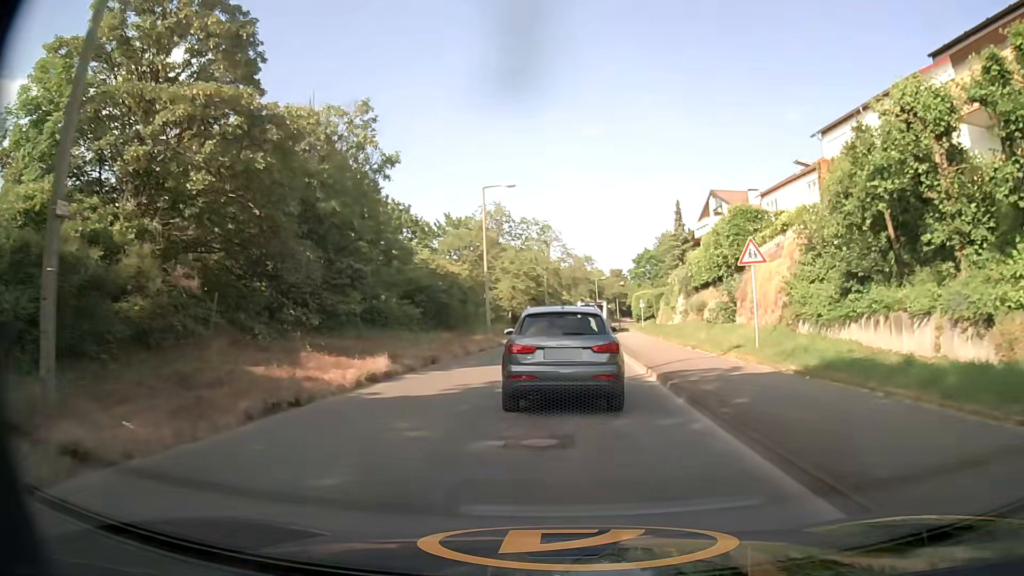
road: tertiary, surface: asphalt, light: Day
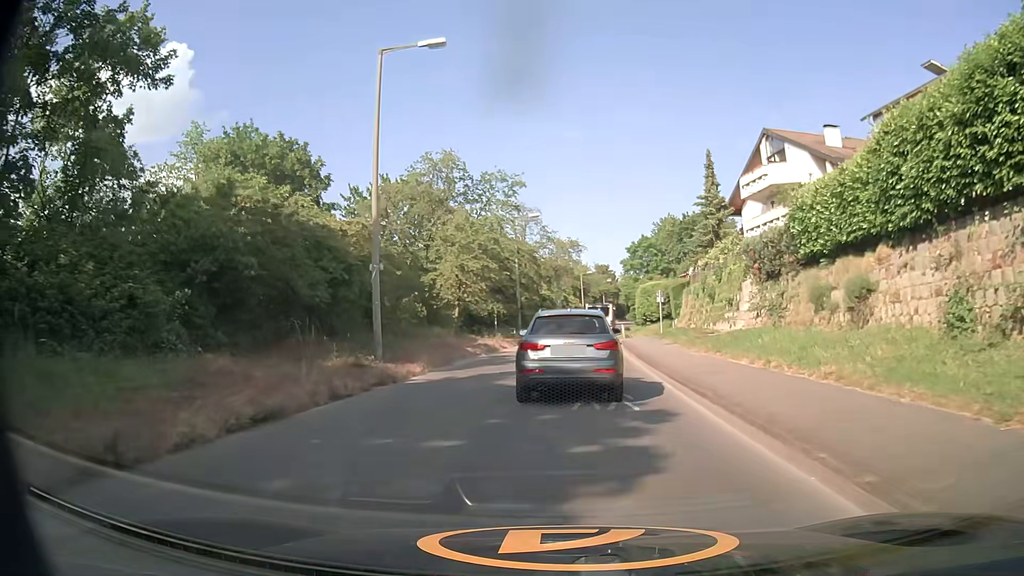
(+0.4, +22.4) m; +2°
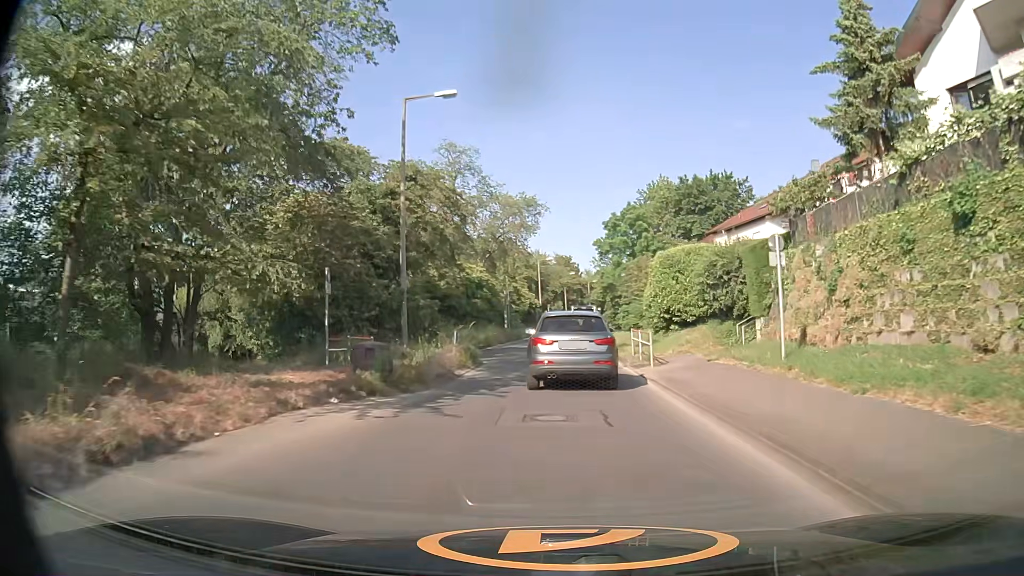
(+0.9, +29.9) m; +4°
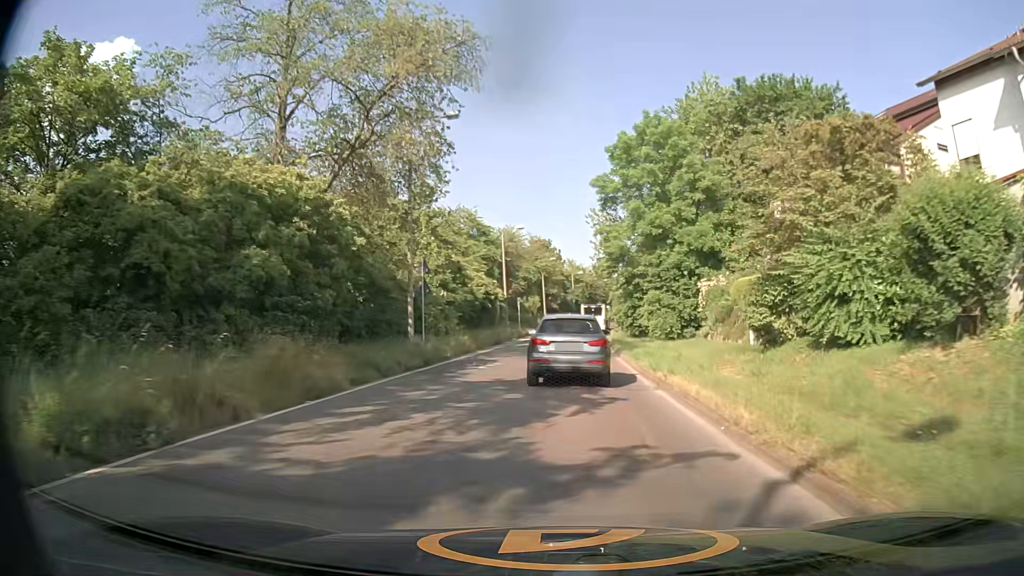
(+0.4, +32.7) m; +1°
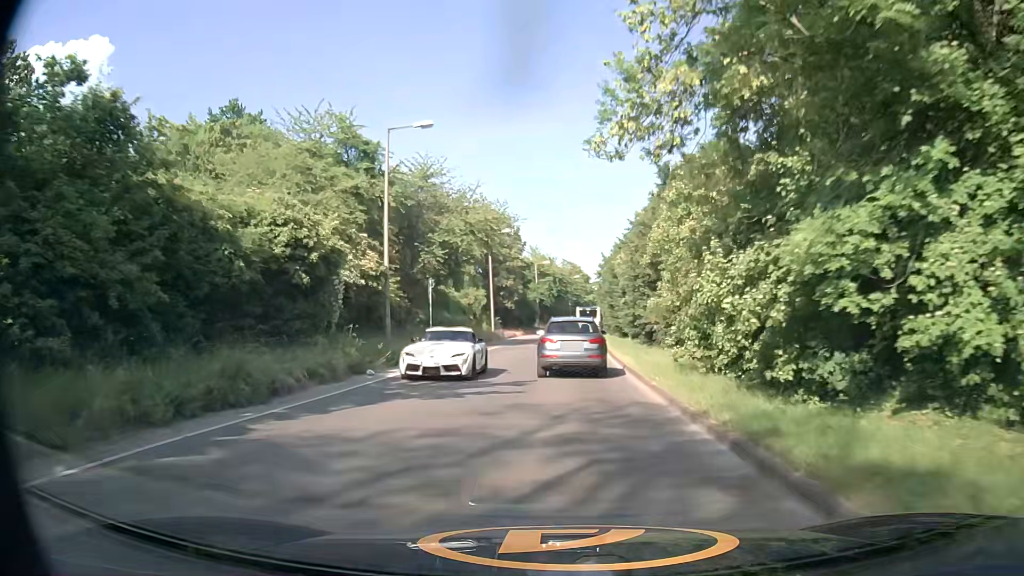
(+1.1, +34.0) m; +3°
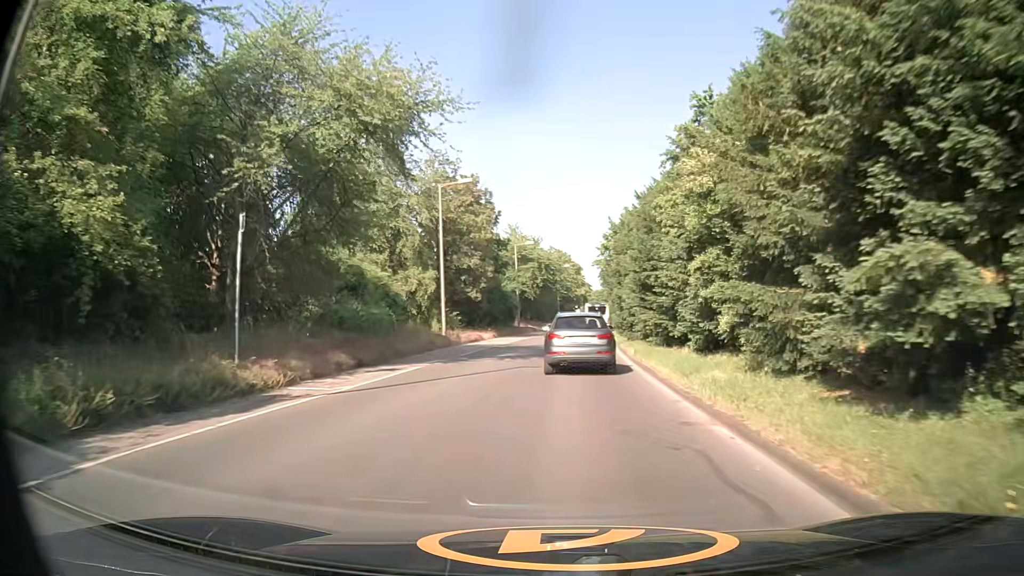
(+0.1, +22.0) m; +1°
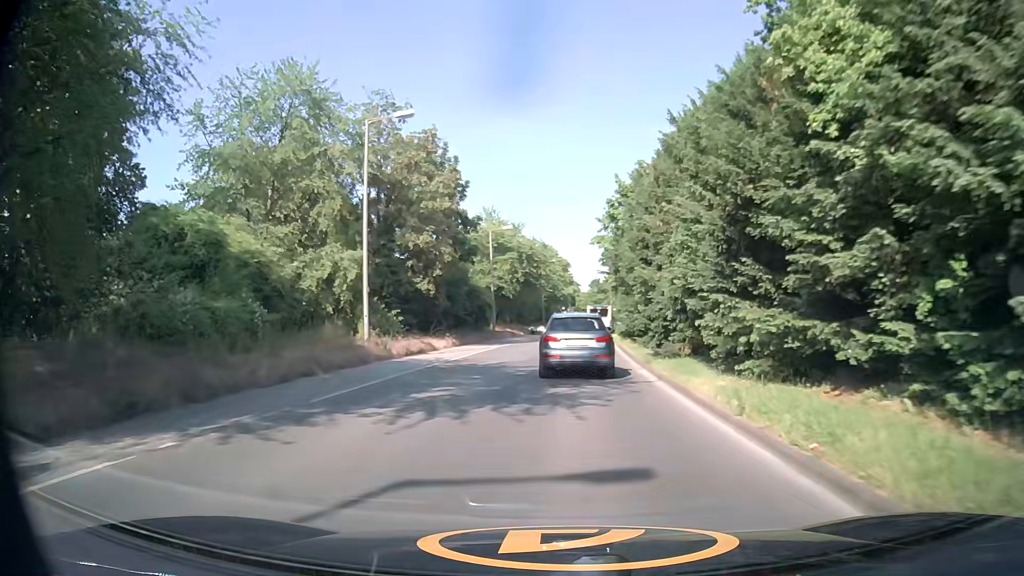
(+0.1, +14.5) m; +1°
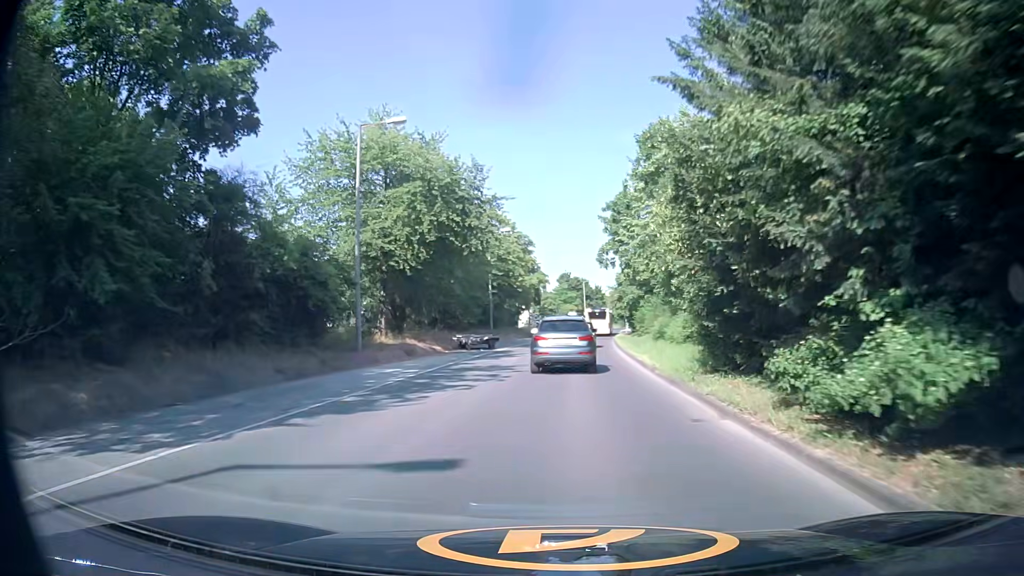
(+1.0, +34.7) m; +3°
(0, +10) (0, +20) (+1, +30) (+1, +40) (+2, +50) (+3, +60) (+4, +70) (+5, +80) (+6, +90) (+7, +100) m
